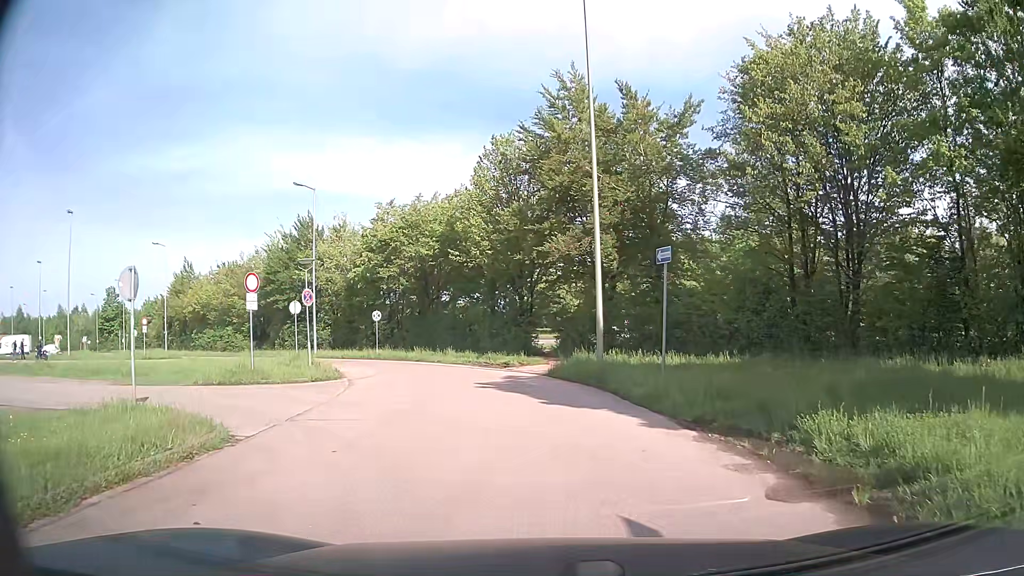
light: Day
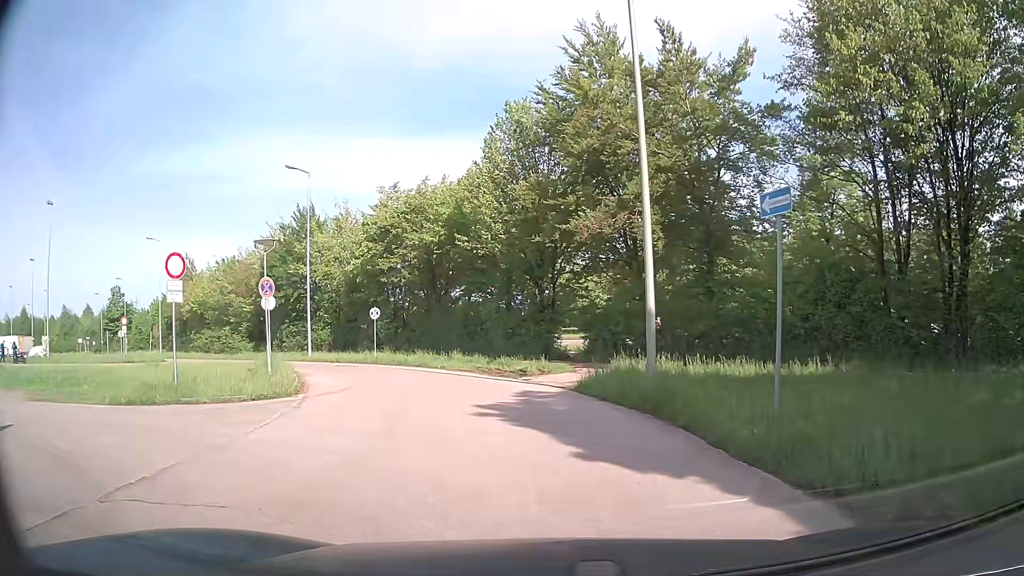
(-0.1, +5.5) m; -1°
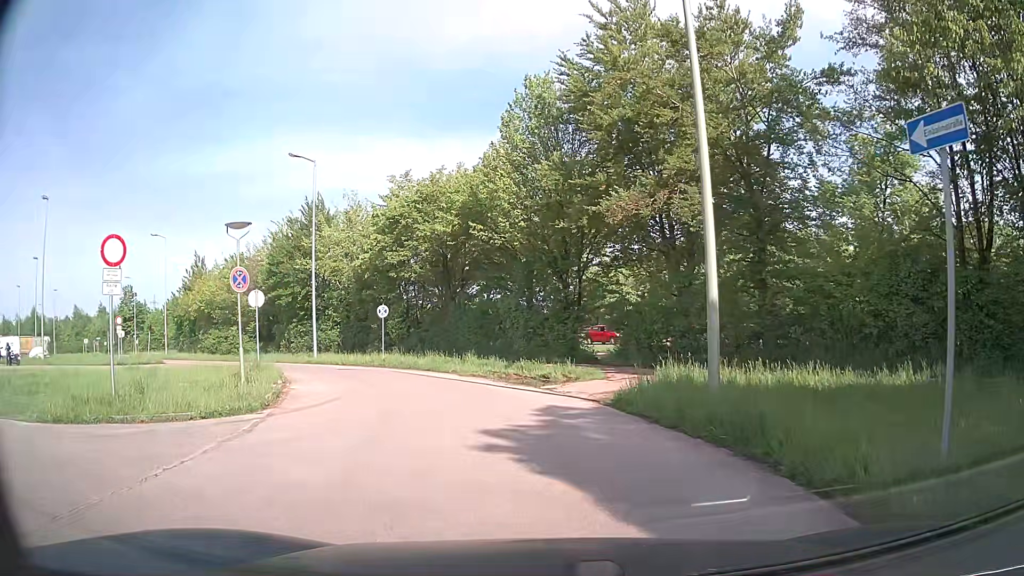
(-0.1, +3.2) m; -3°
